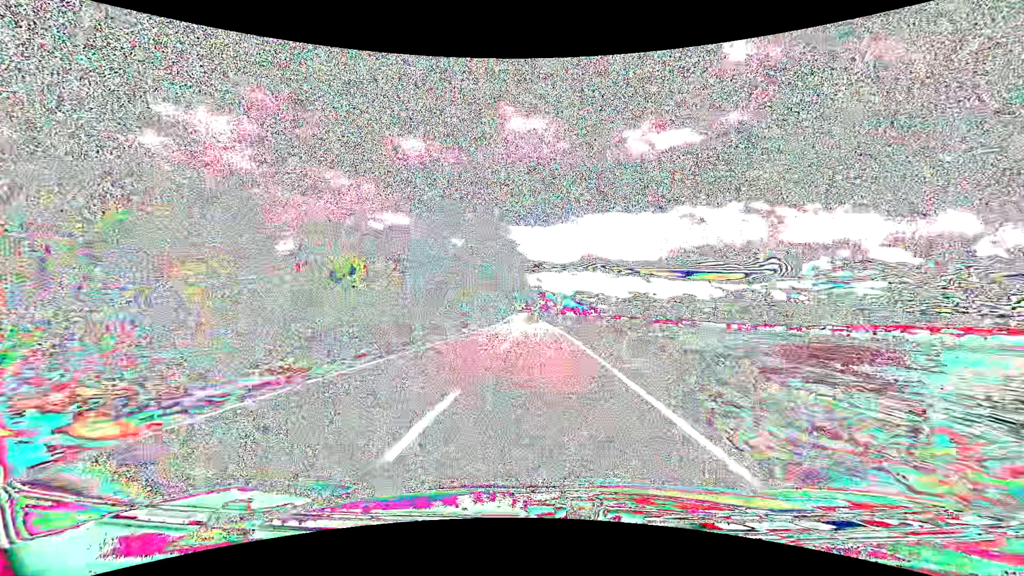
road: tertiary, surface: asphalt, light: Day
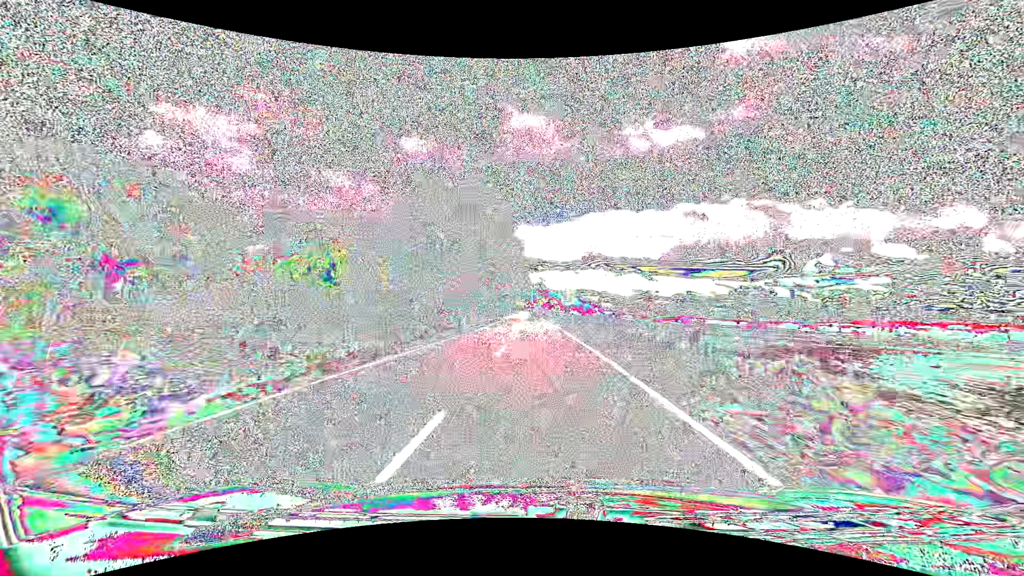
(0.0, +14.6) m; 0°
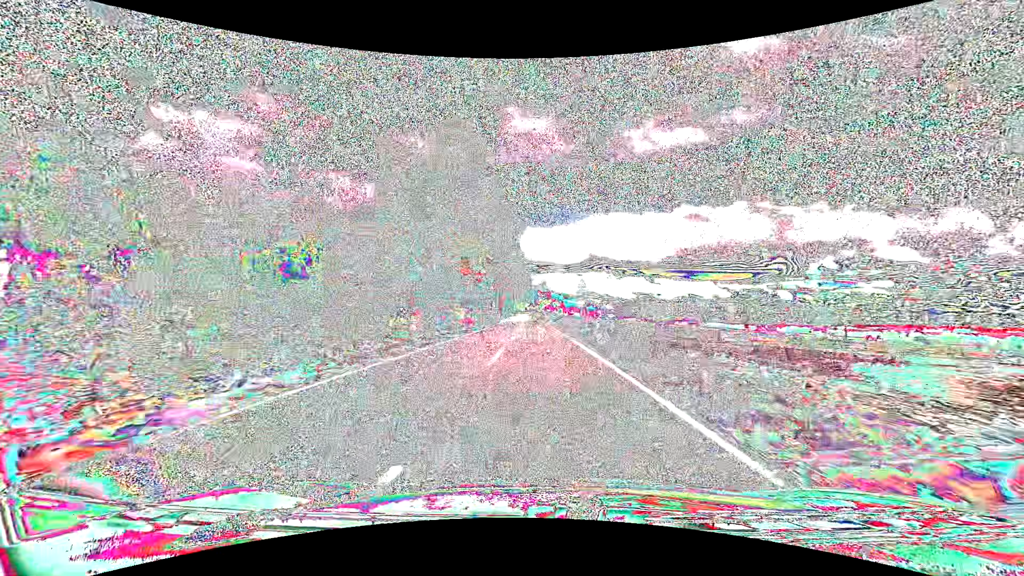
(0.0, +14.5) m; 0°
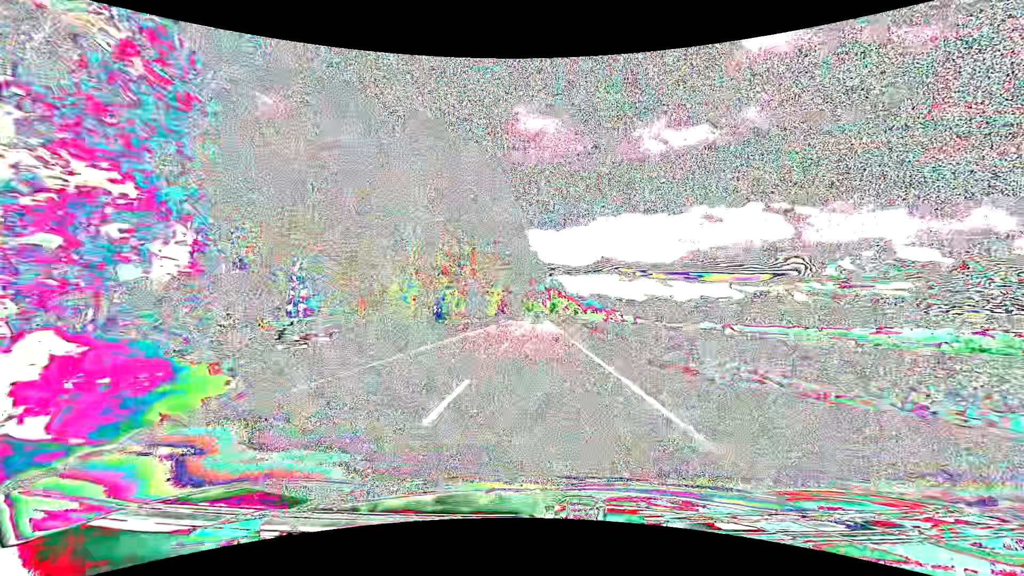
(-0.5, +56.8) m; -1°
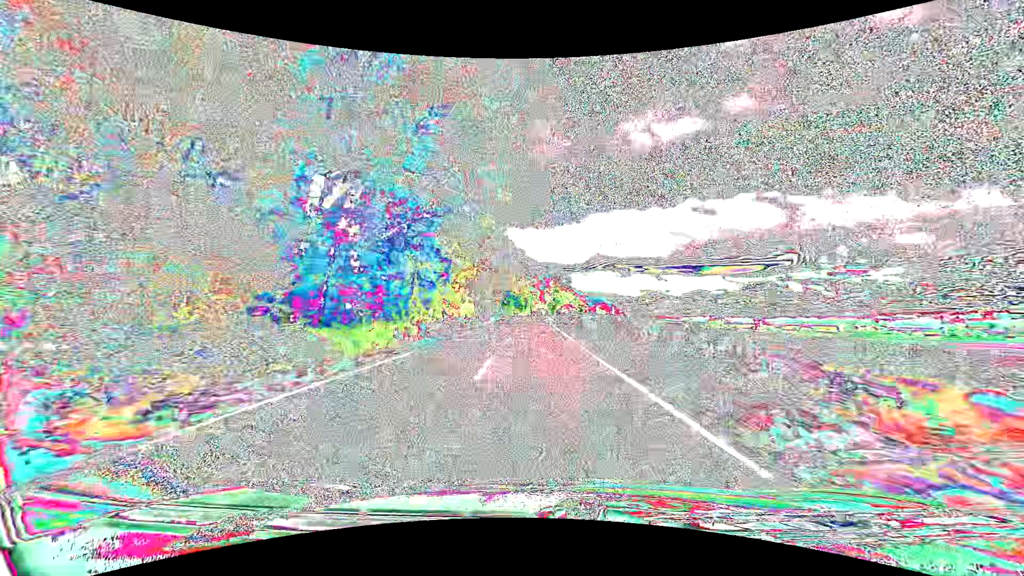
(-0.6, +70.2) m; 0°
(0, +10) (0, +20) (0, +30) (0, +40) (0, +50) (0, +60) (+1, +70) (+1, +80) (+1, +90) (+2, +100) m
